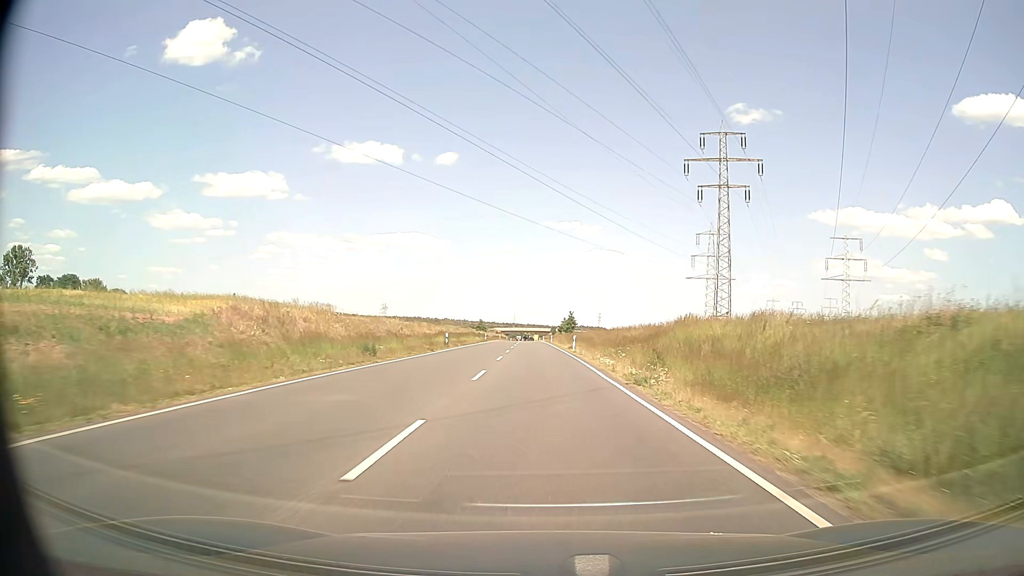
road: primary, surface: asphalt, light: Day
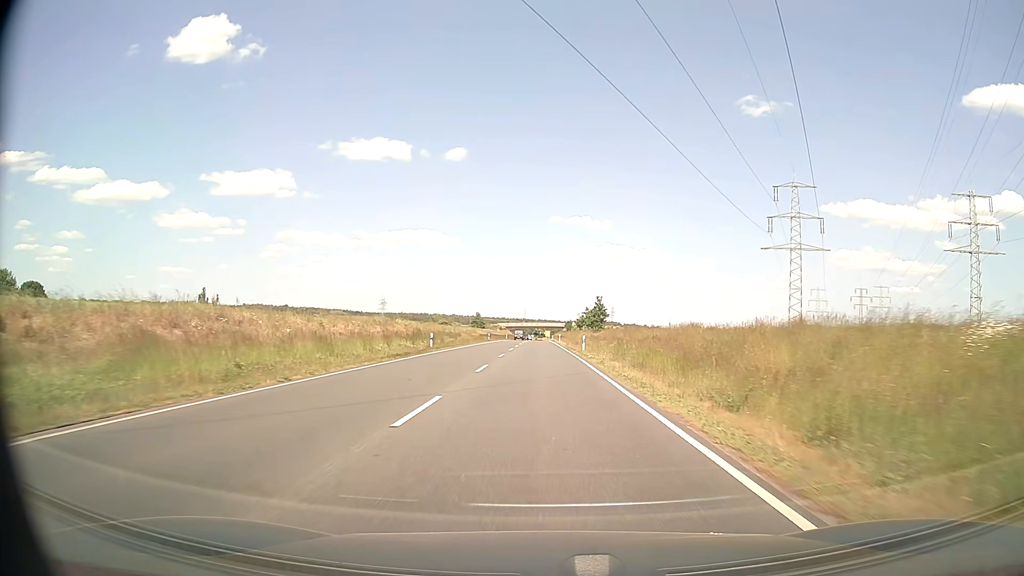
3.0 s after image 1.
(-0.6, +57.3) m; -1°
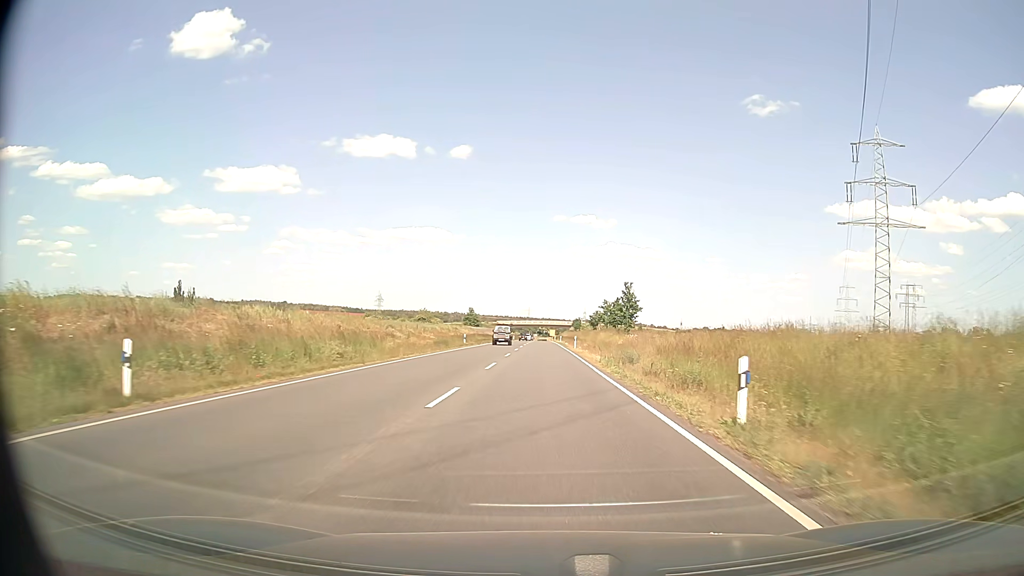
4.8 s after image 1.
(-0.2, +33.8) m; 0°
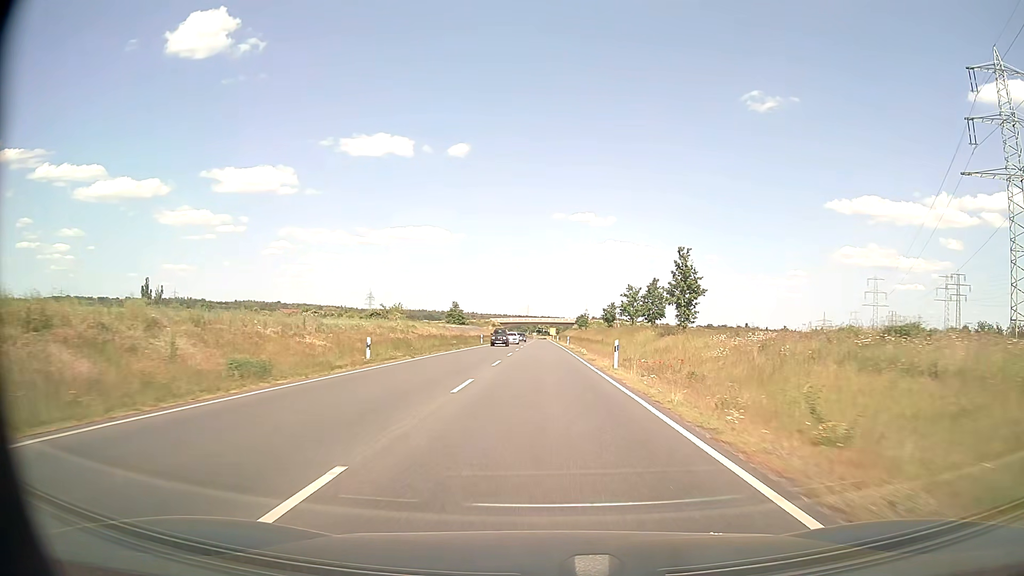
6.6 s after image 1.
(+0.1, +33.3) m; 0°
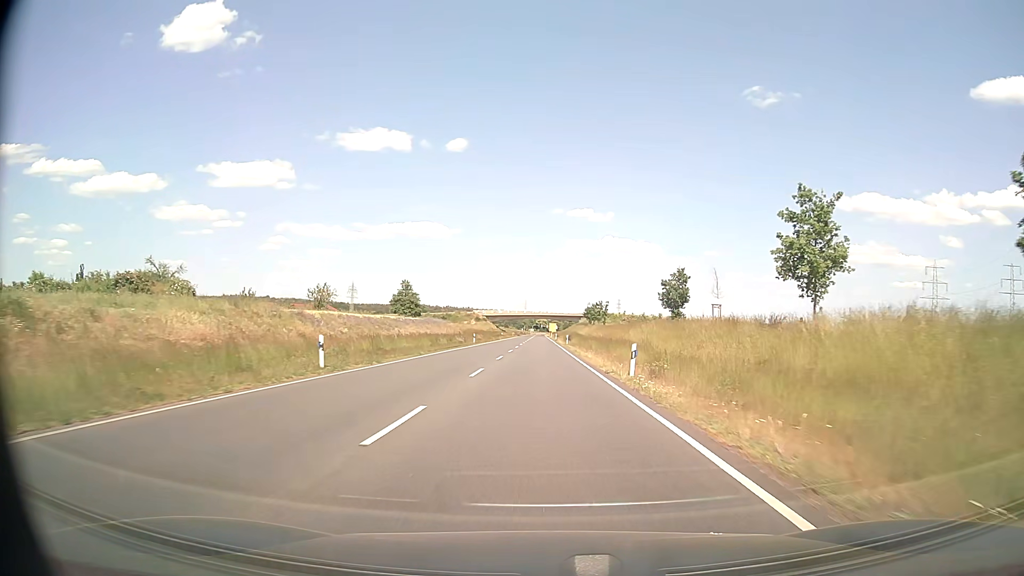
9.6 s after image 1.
(+0.1, +55.4) m; 0°
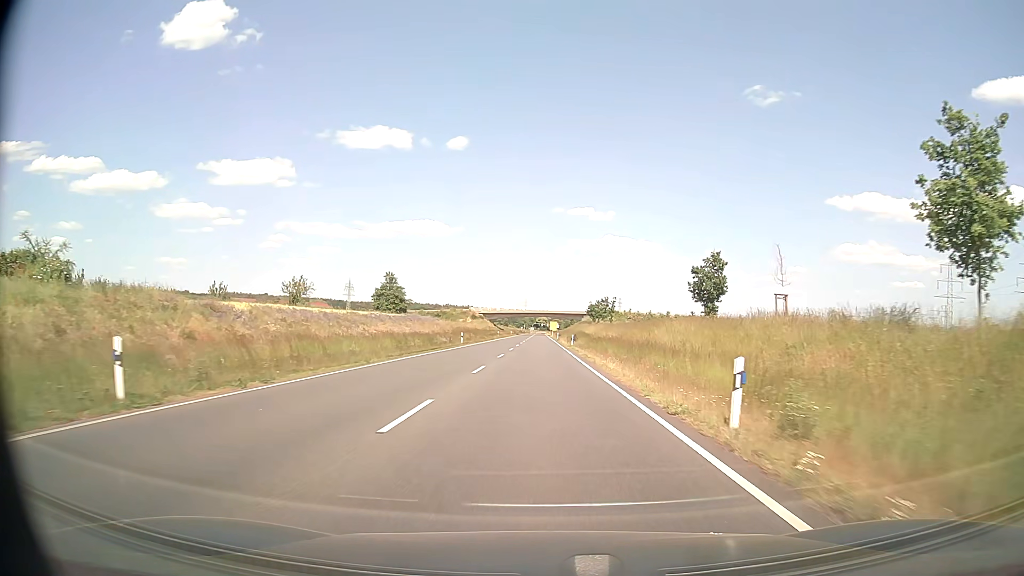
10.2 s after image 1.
(0.0, +11.2) m; 0°
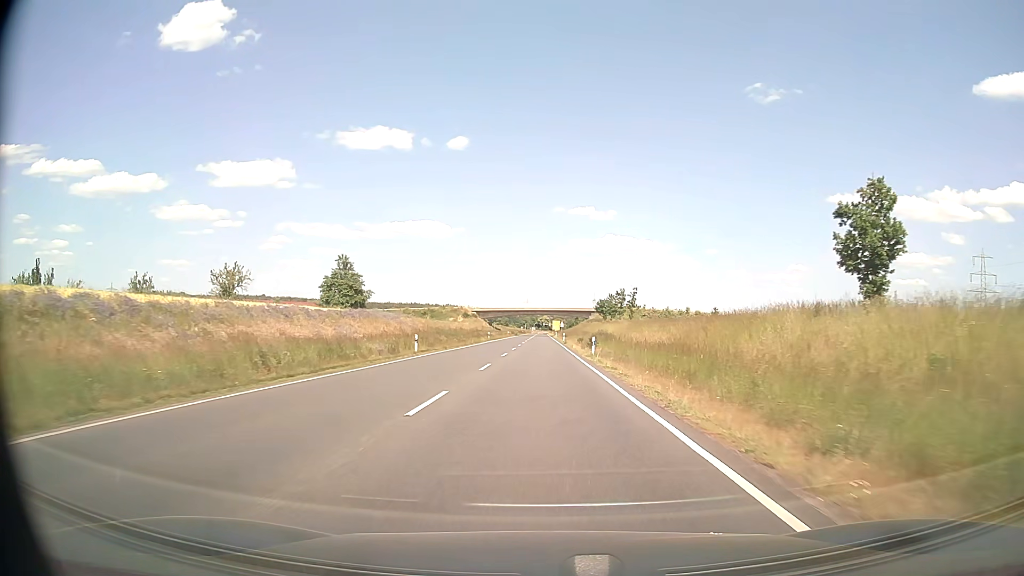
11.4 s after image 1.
(0.0, +22.4) m; 0°
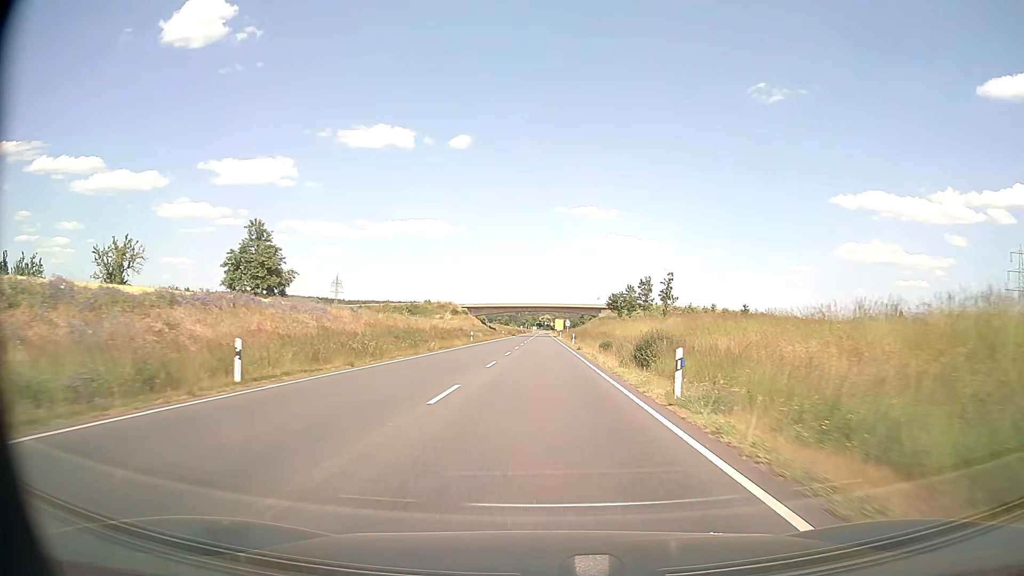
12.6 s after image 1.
(-0.1, +22.7) m; 0°
(0, +10) (0, +20) (0, +30) (0, +40) (0, +50) (0, +60) (0, +70) (0, +80) (0, +90) (0, +100) m
